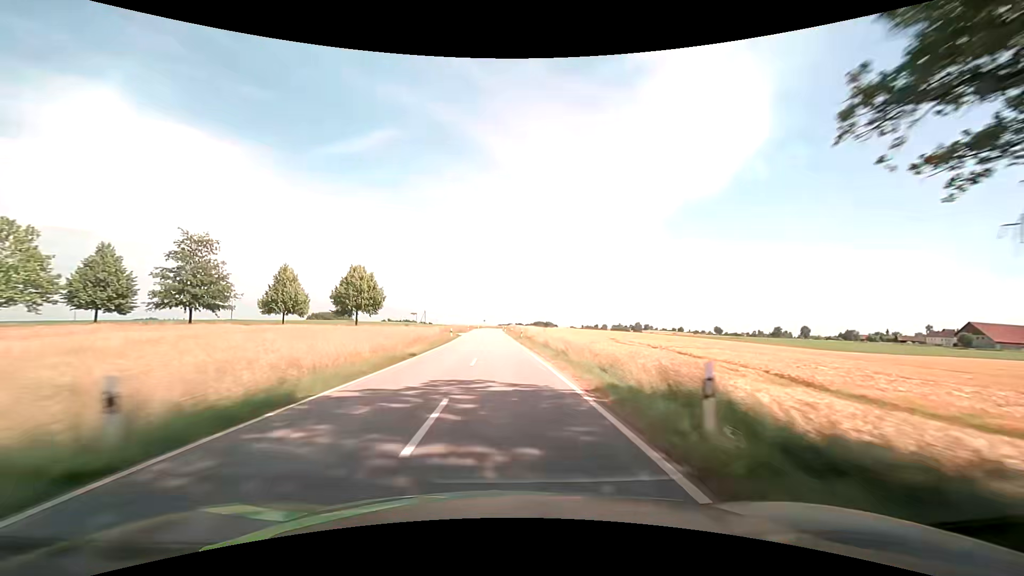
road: tertiary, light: Day
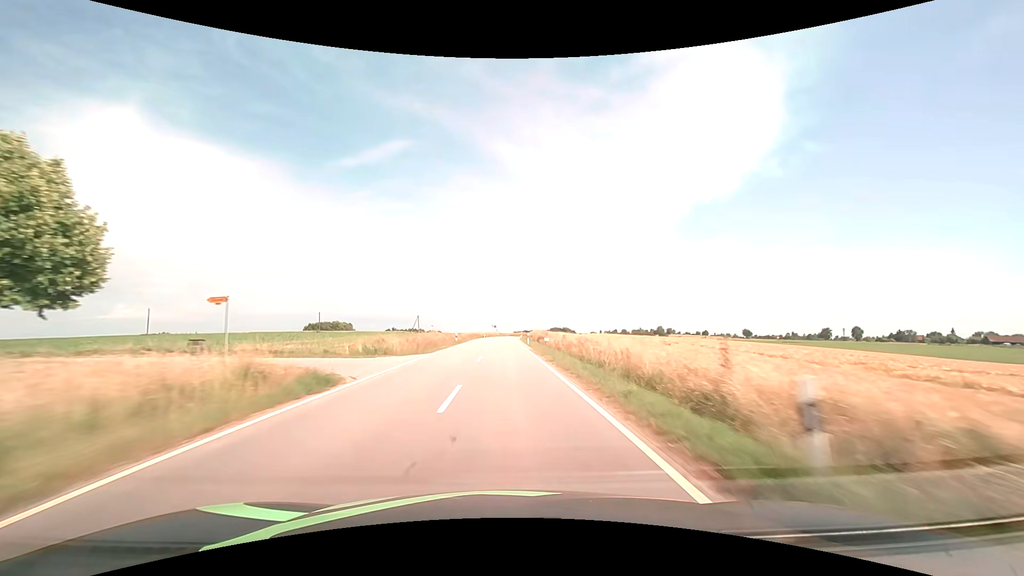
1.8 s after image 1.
(-1.0, +46.1) m; -2°
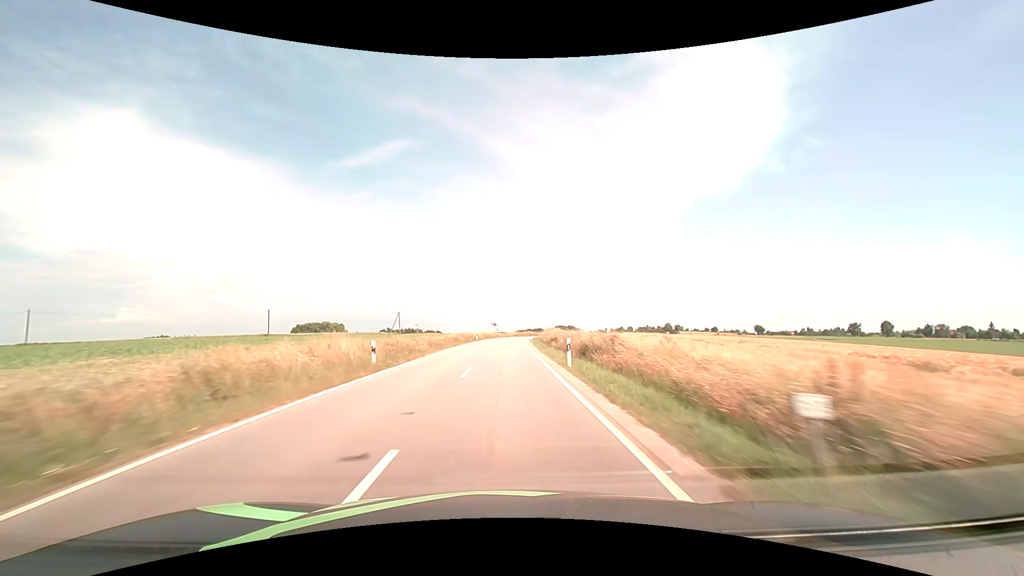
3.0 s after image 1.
(-0.1, +30.8) m; 0°
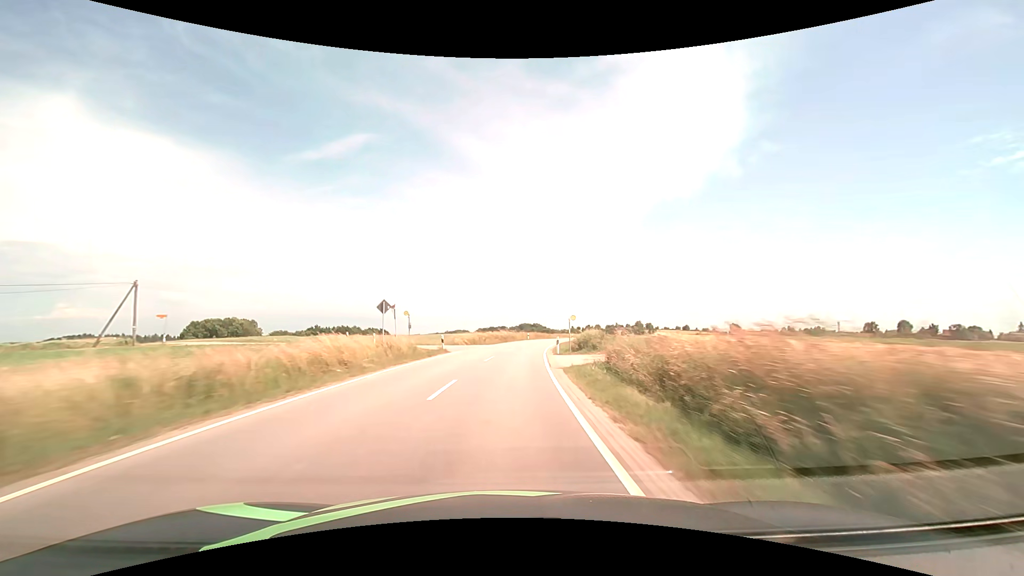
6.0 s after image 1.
(+1.7, +77.1) m; +4°
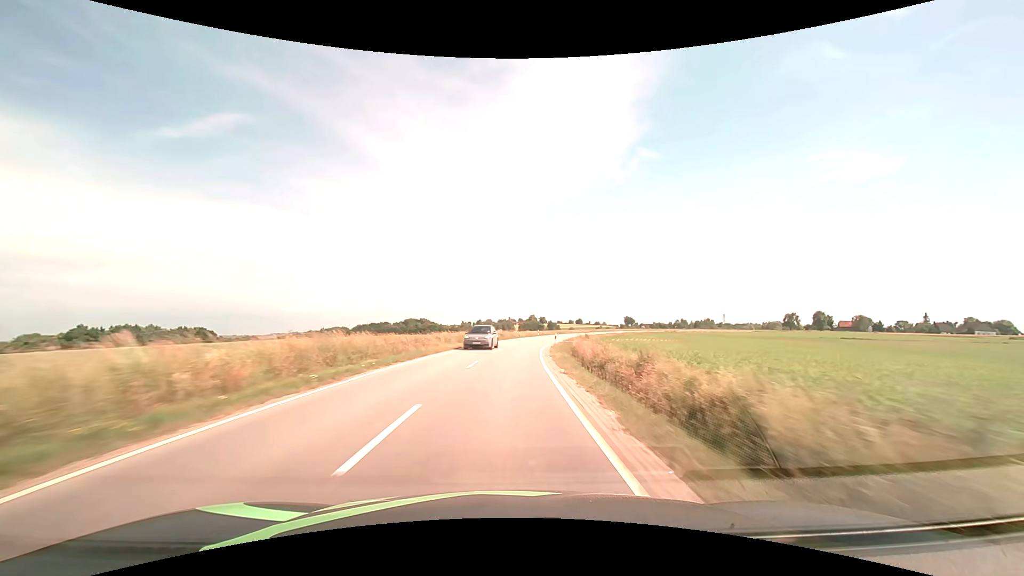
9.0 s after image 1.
(+8.0, +76.9) m; +12°
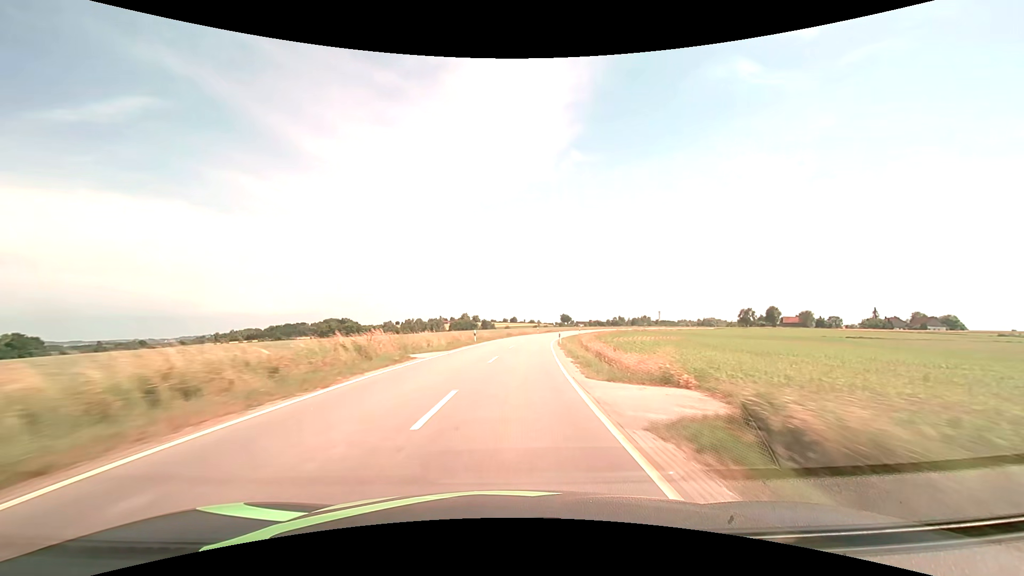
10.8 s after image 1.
(+2.5, +46.5) m; +8°
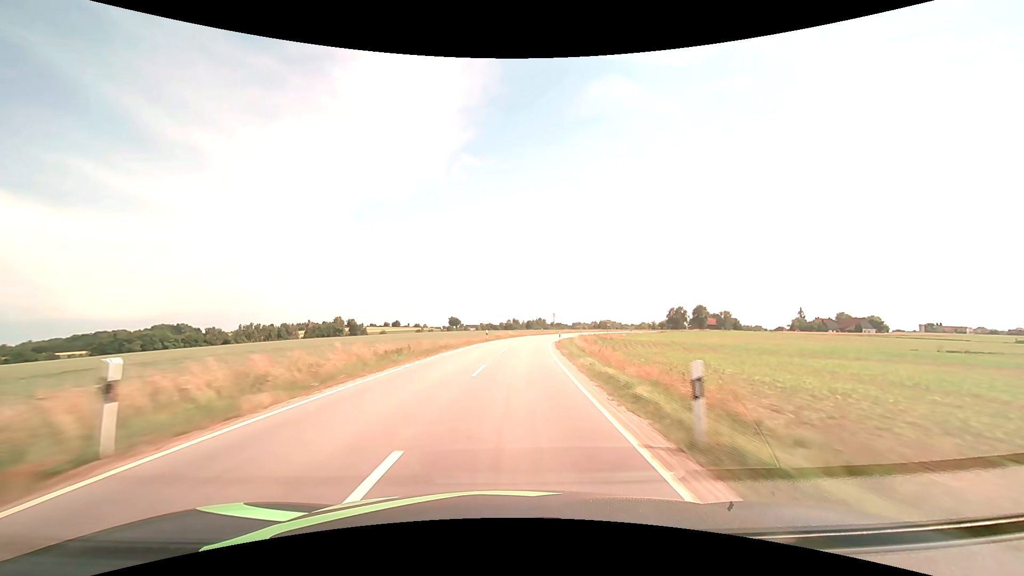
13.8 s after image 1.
(+8.4, +77.1) m; +13°
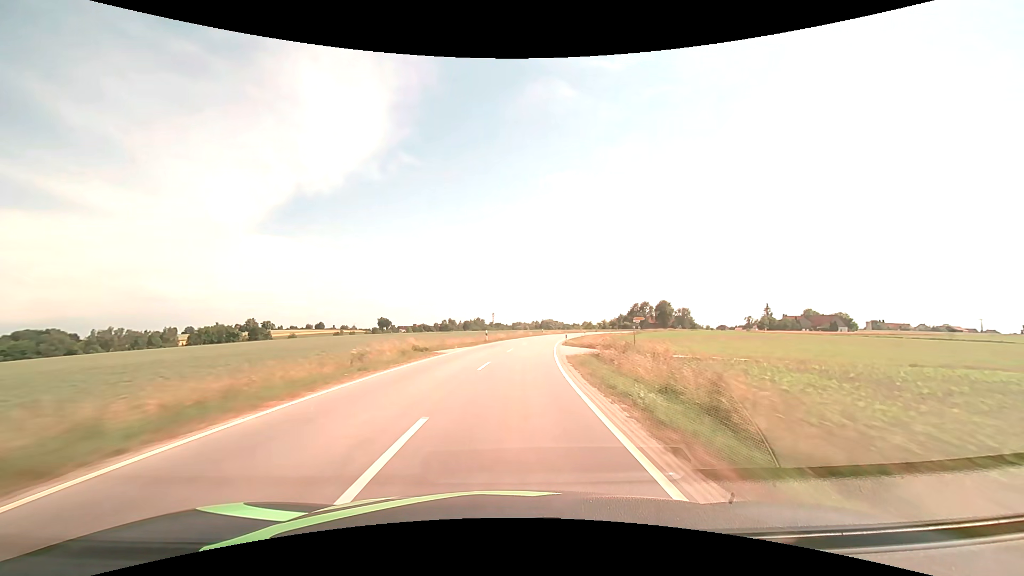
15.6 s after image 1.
(+2.7, +46.4) m; +7°
(0, +10) (+1, +20) (+1, +30) (+2, +40) (+4, +50) (+5, +60) (+7, +69) (+10, +79) (+12, +89) (+15, +99) m
